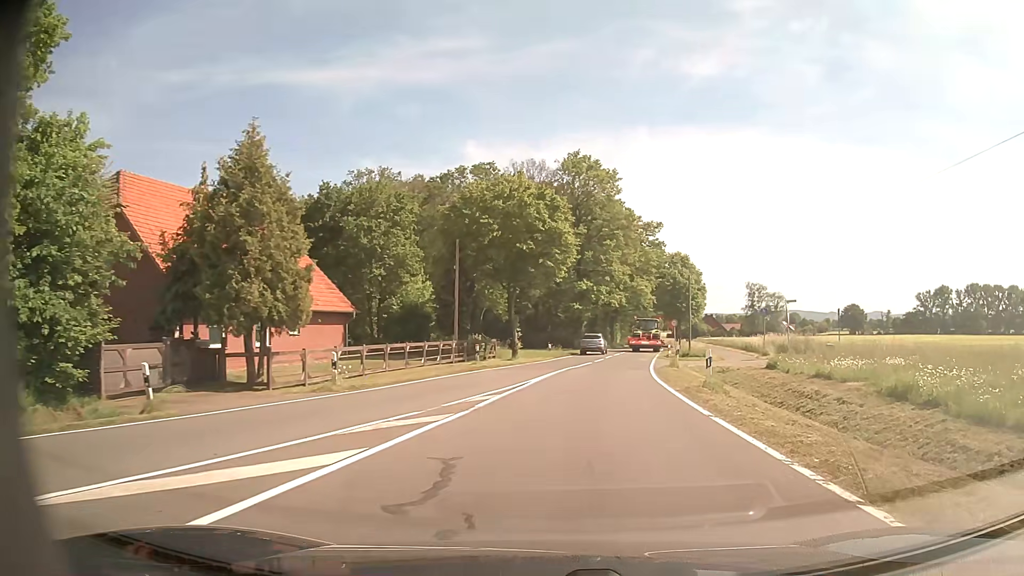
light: Day
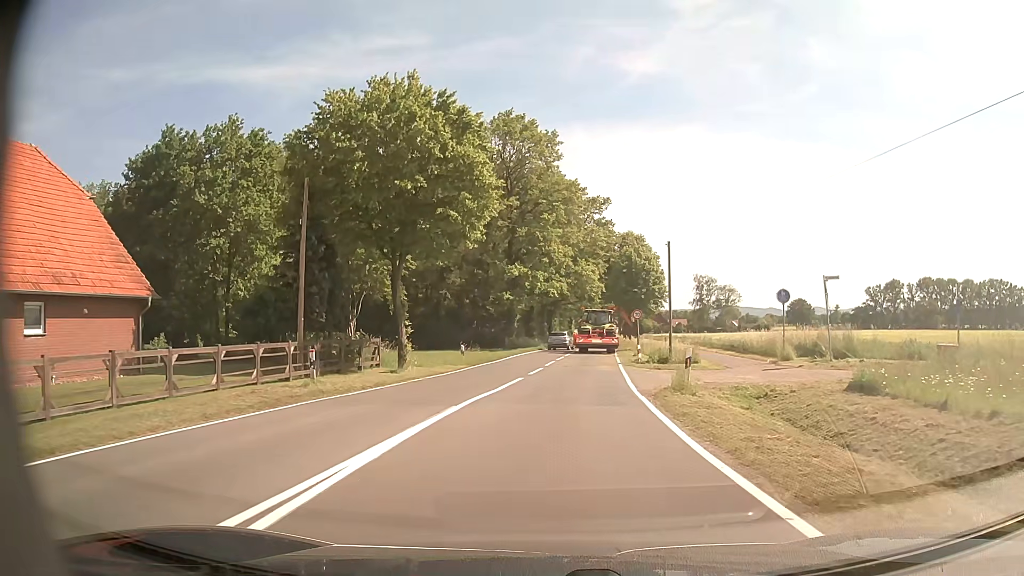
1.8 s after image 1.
(+0.8, +14.6) m; +5°
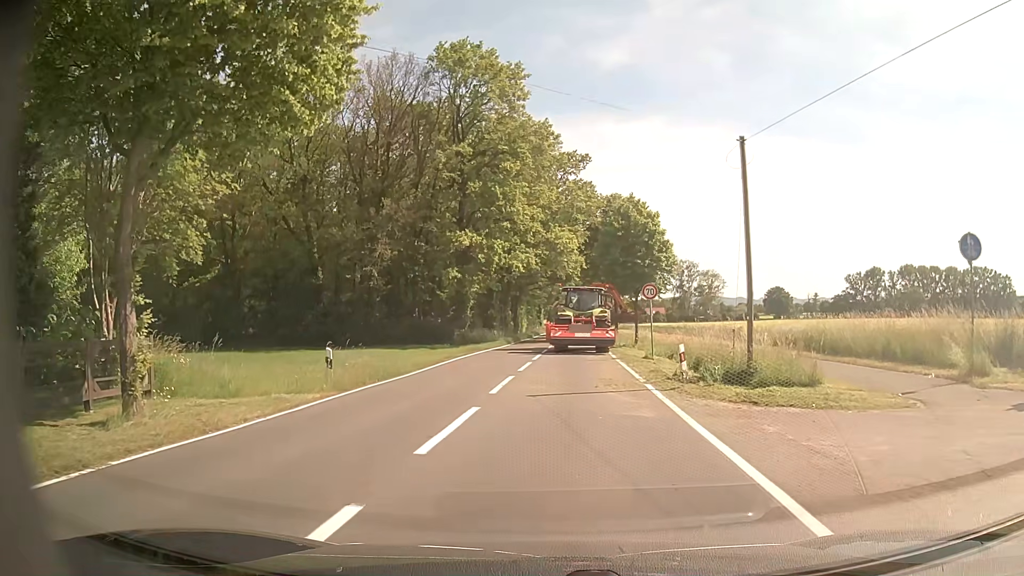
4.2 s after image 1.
(+0.4, +15.3) m; +2°
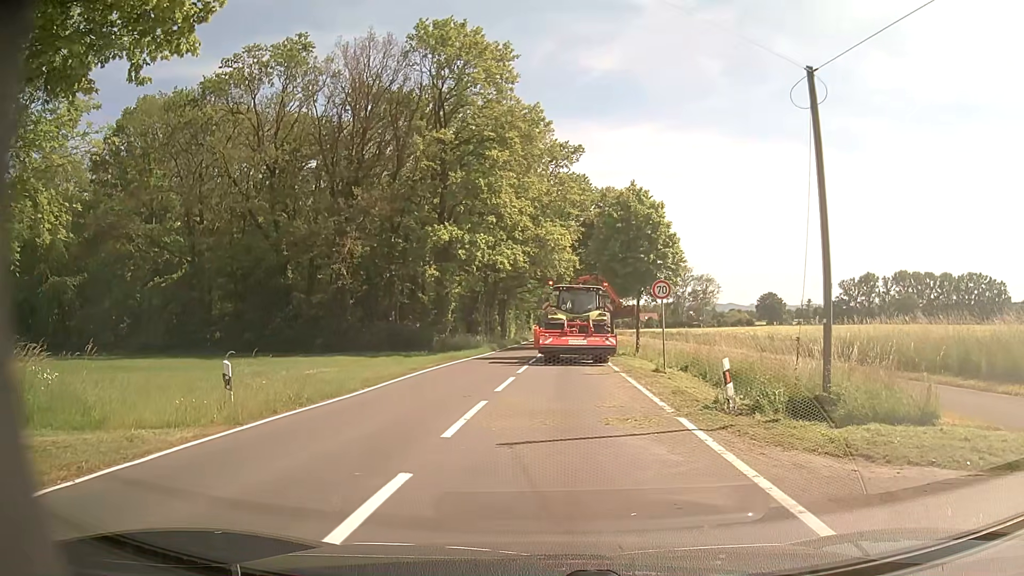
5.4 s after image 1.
(+0.1, +4.5) m; +2°
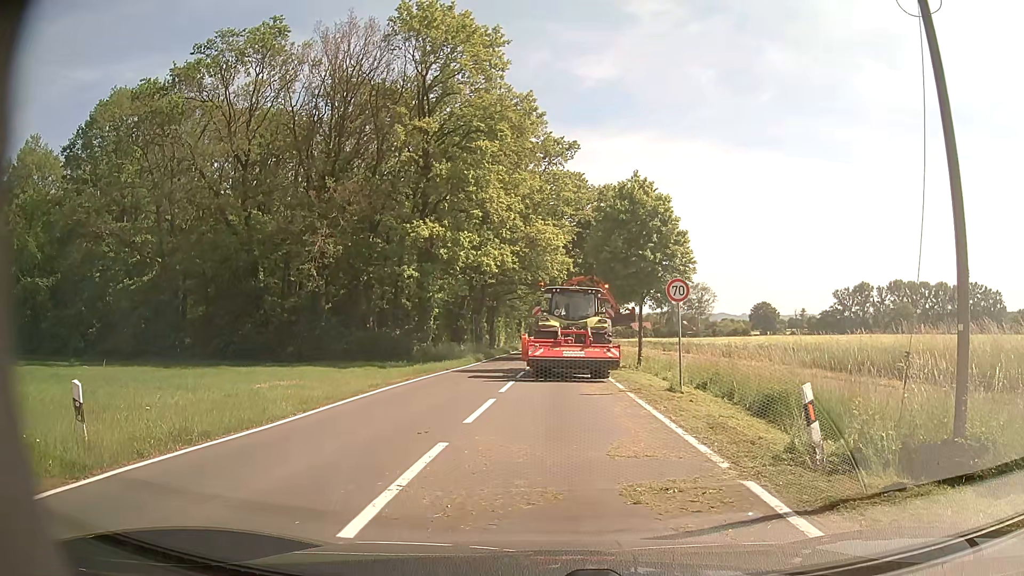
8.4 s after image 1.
(0.0, +3.7) m; +1°
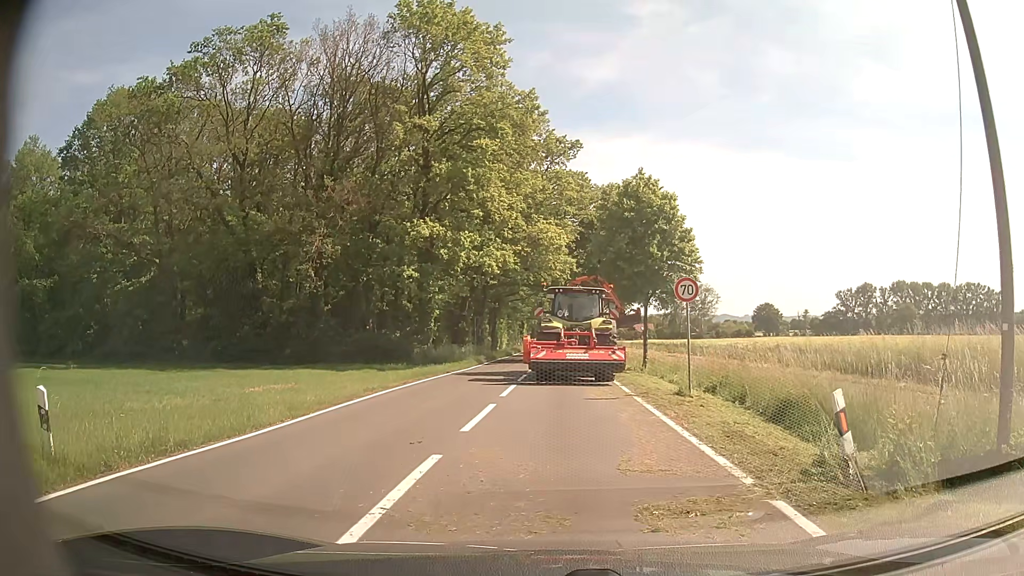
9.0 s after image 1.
(0.0, +0.8) m; 0°
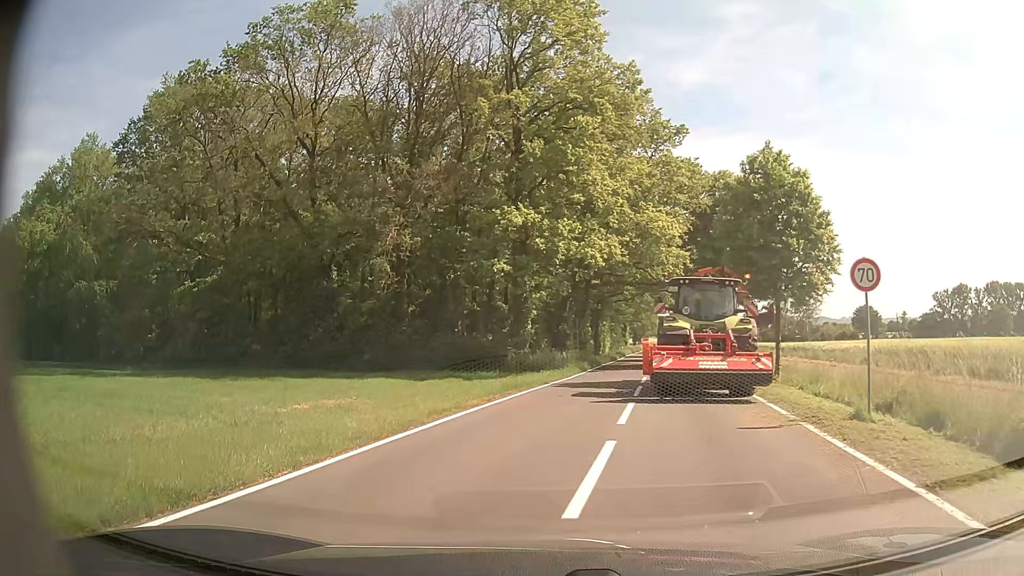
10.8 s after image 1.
(-0.4, +4.8) m; -9°
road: tertiary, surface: asphalt
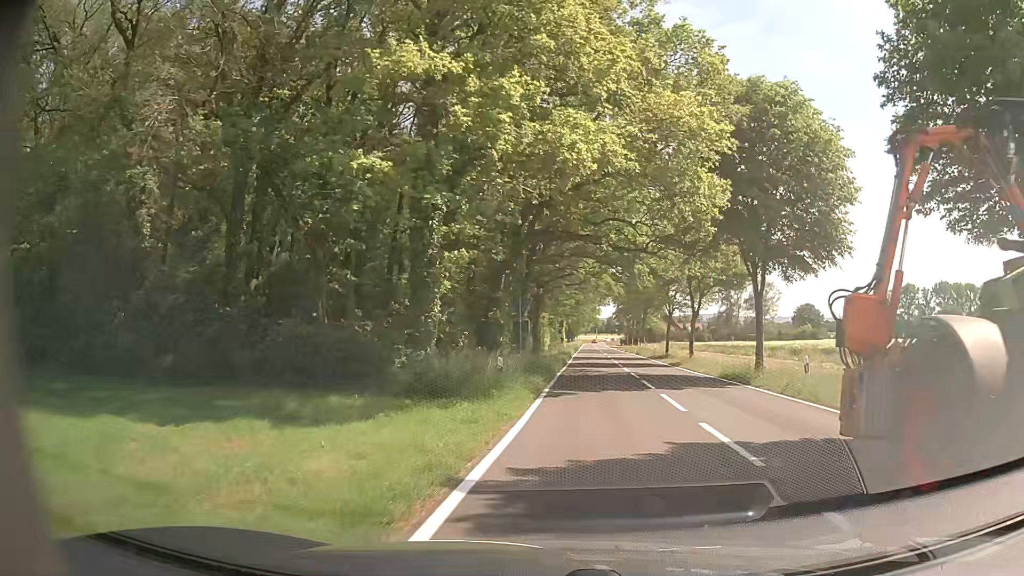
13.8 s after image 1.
(-0.2, +16.8) m; +5°
(+1, +10) (+2, +20) (+4, +30) (+5, +40) (+6, +50) (+7, +59) (+8, +69) (+9, +79) (+10, +89) (+10, +99) m
